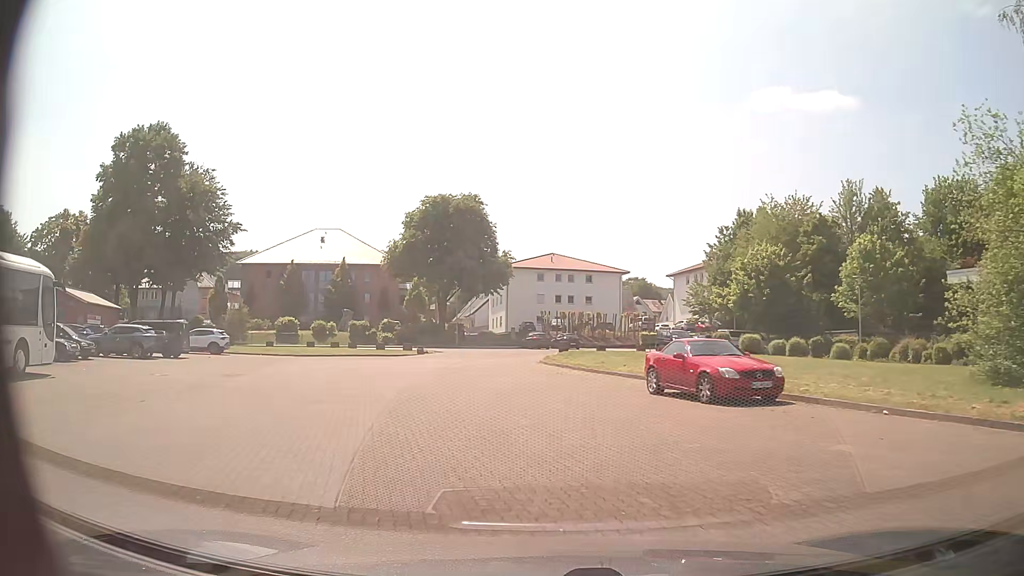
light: Day
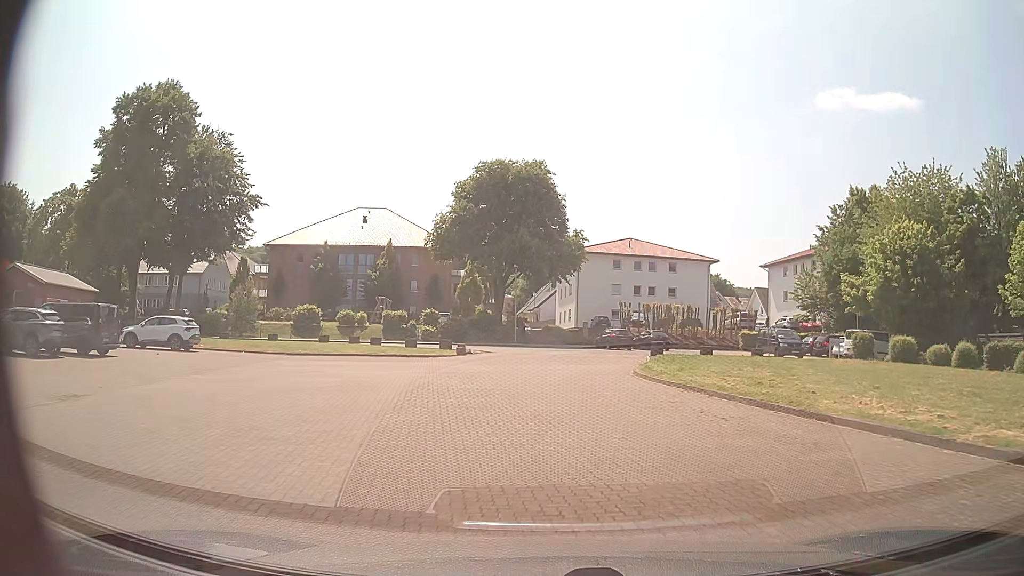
(-1.1, +13.0) m; -7°
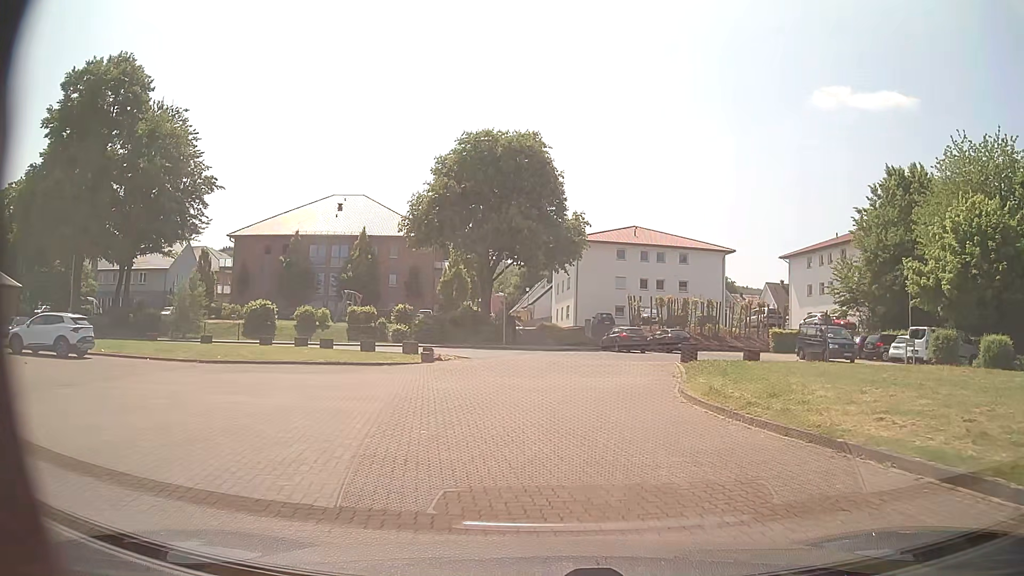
(0.0, +8.9) m; +1°
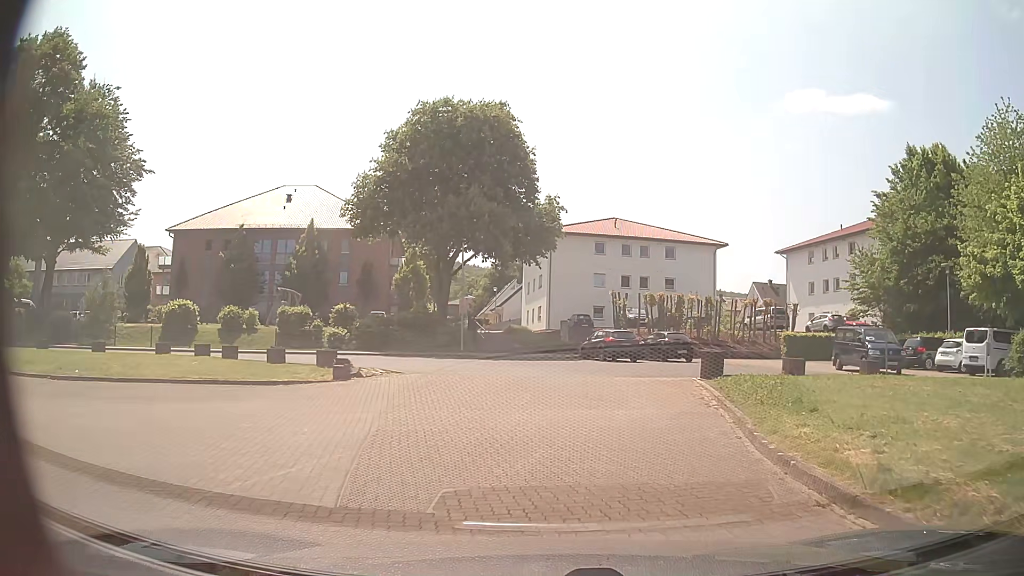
(+0.1, +7.8) m; +2°
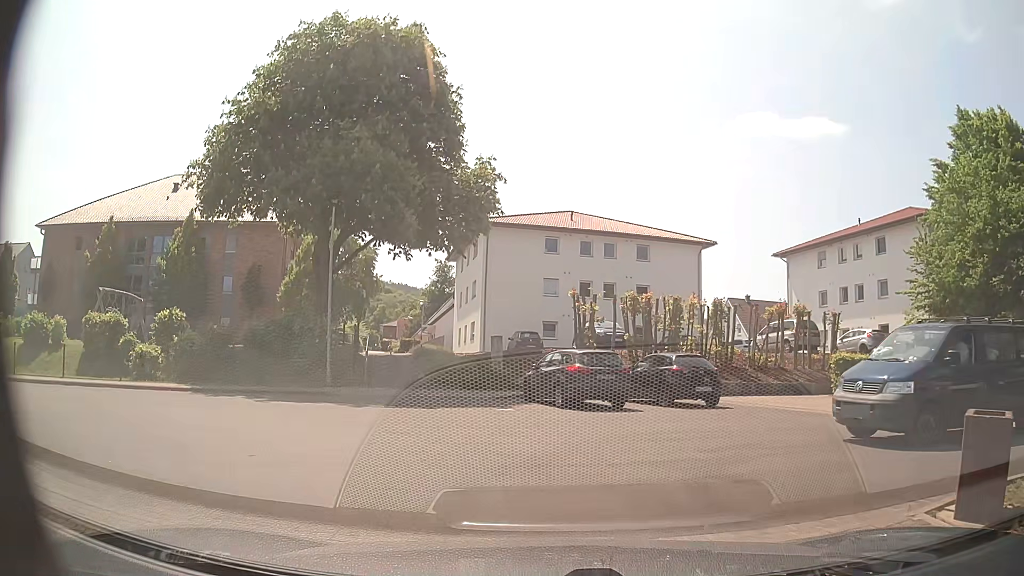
(+0.7, +13.8) m; +5°
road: service
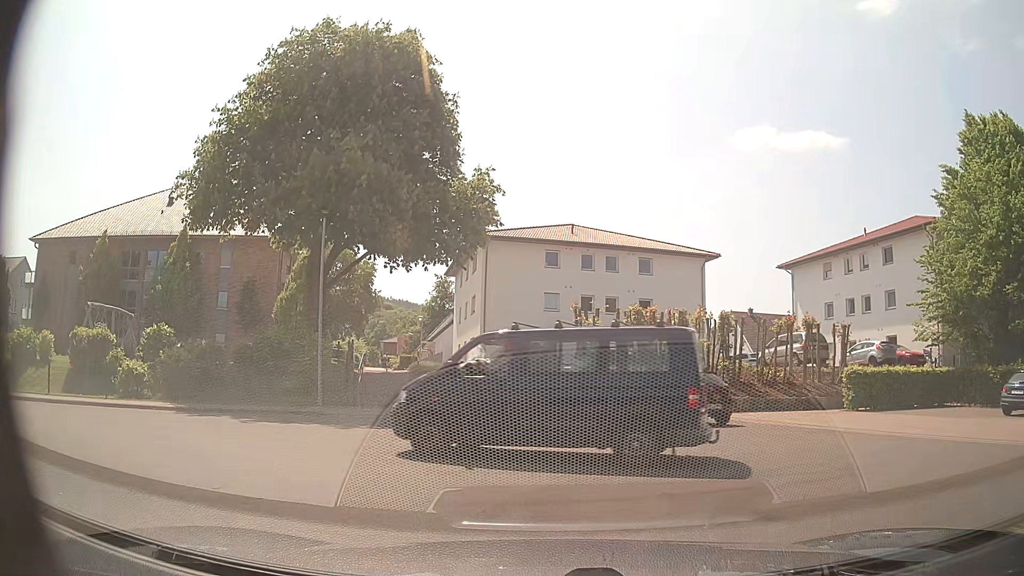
(0.0, +0.9) m; -1°
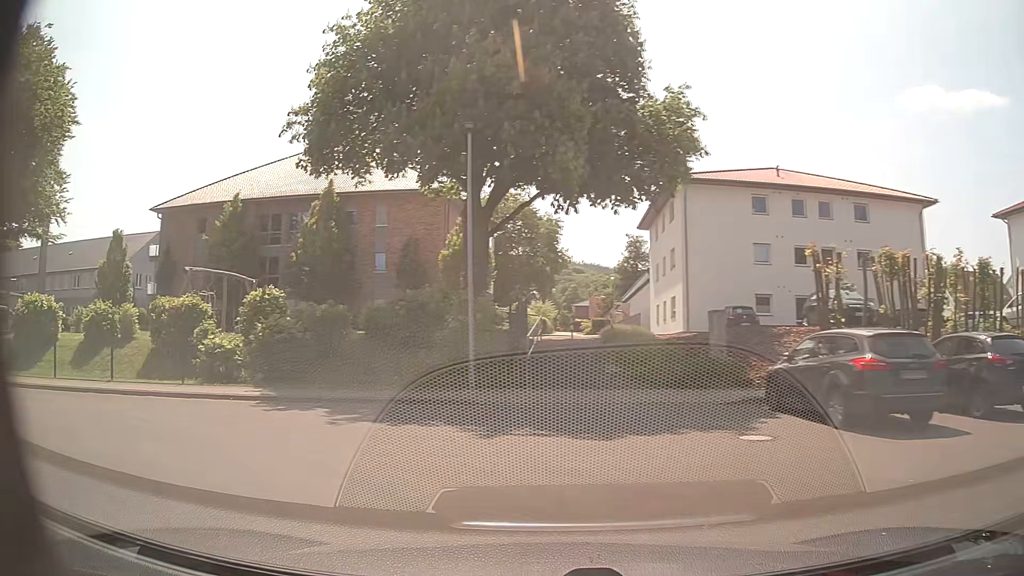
(-0.5, +6.4) m; -15°
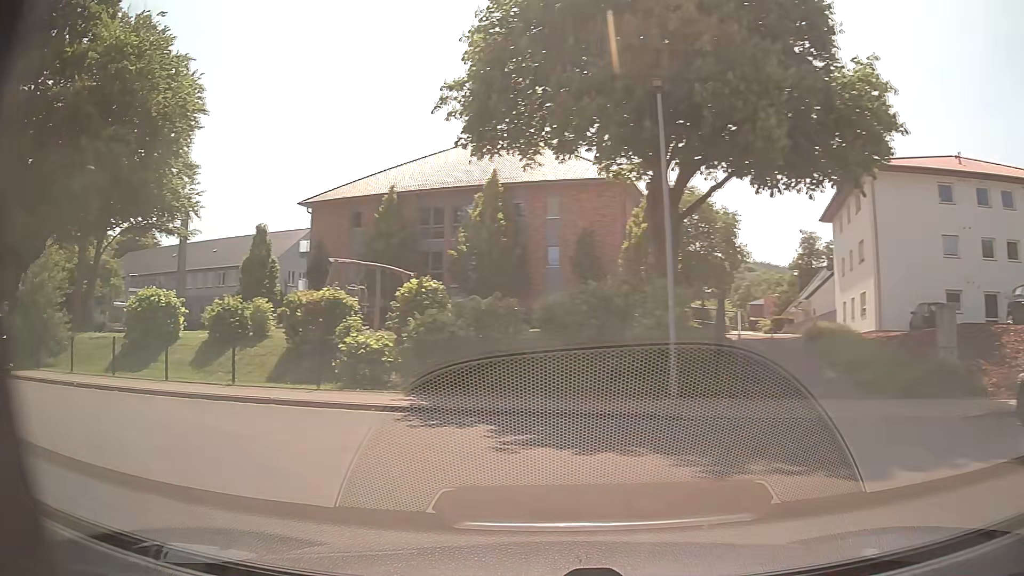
(-0.3, +2.8) m; -13°
(-4, +9) (-13, +14) (-23, +16) (-32, +18) (-42, +19) (-52, +19) (-62, +18) (-72, +18) (-82, +20) (-92, +22) m
